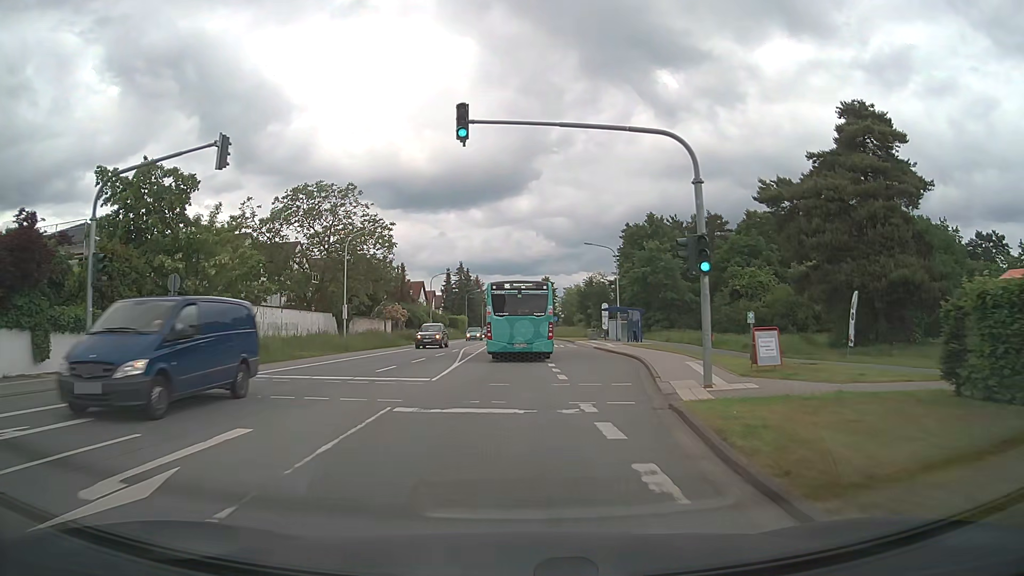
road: primary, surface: asphalt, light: Day
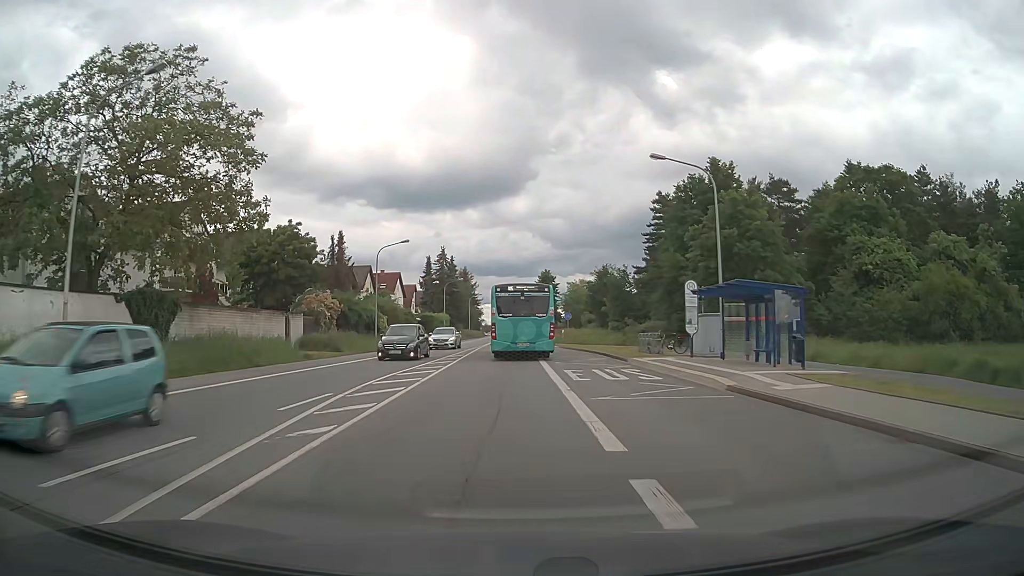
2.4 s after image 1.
(0.0, +28.1) m; 0°
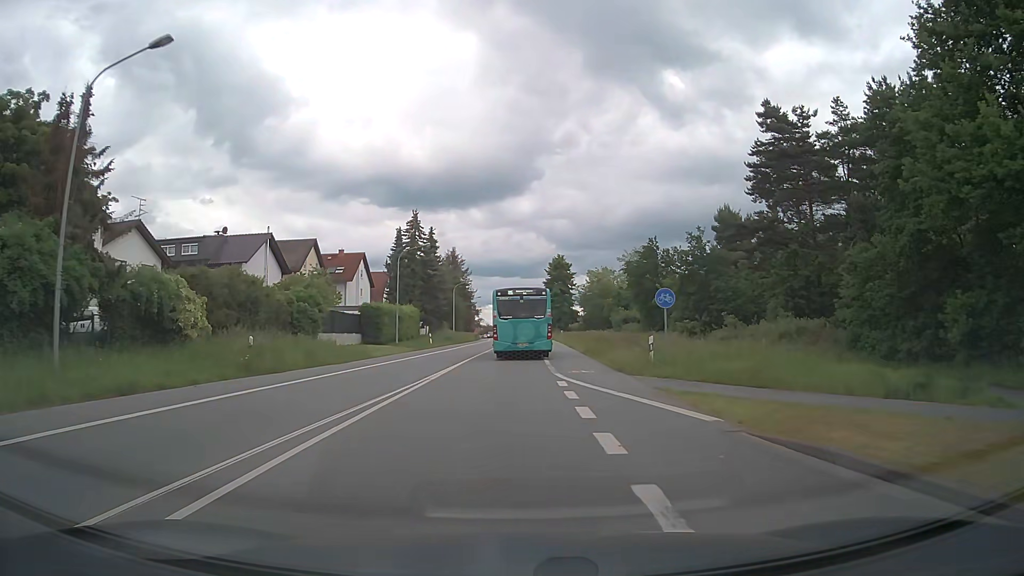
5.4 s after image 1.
(-0.1, +36.4) m; -1°
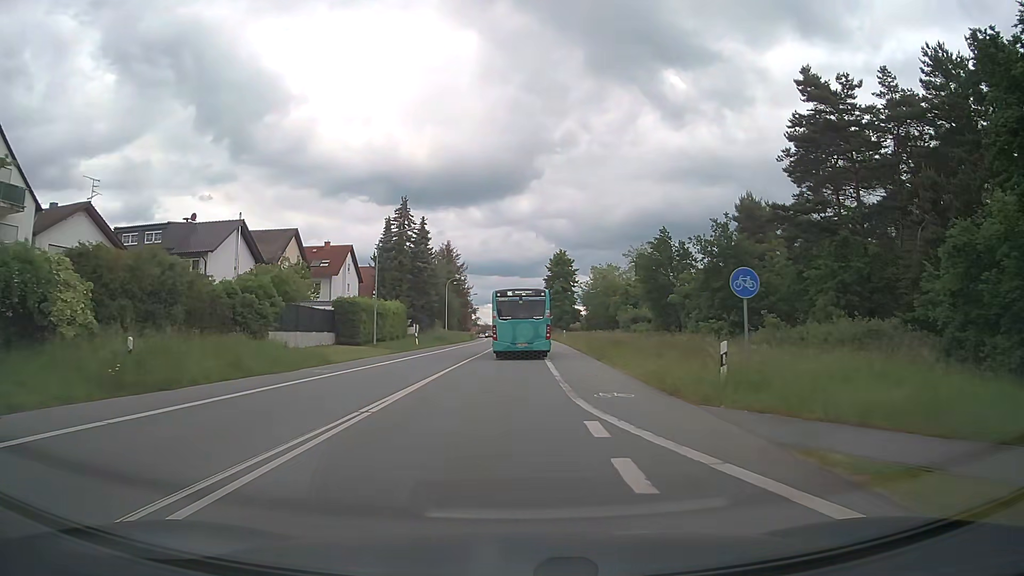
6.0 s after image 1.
(0.0, +7.5) m; 0°
